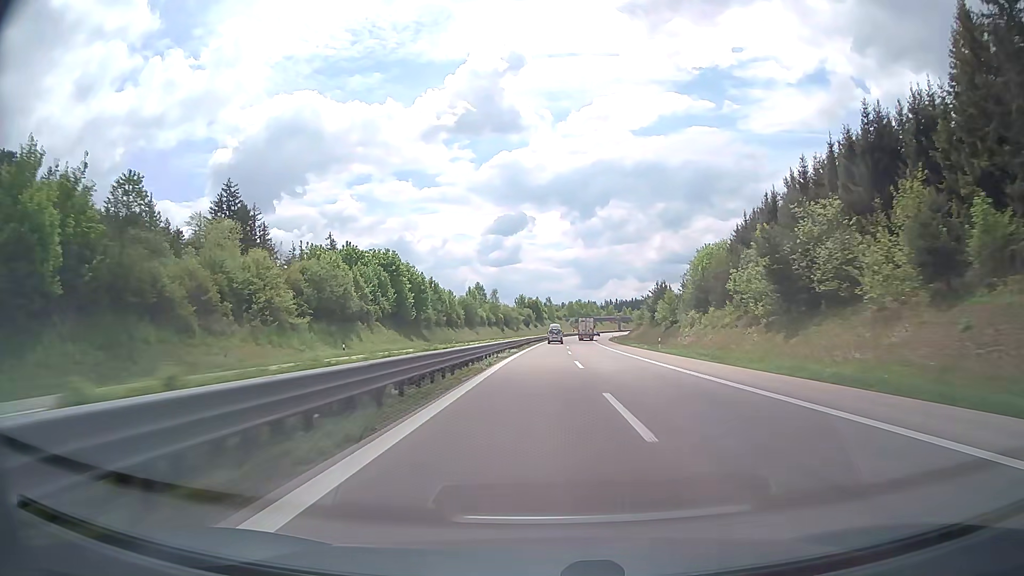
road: trunk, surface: asphalt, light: Day
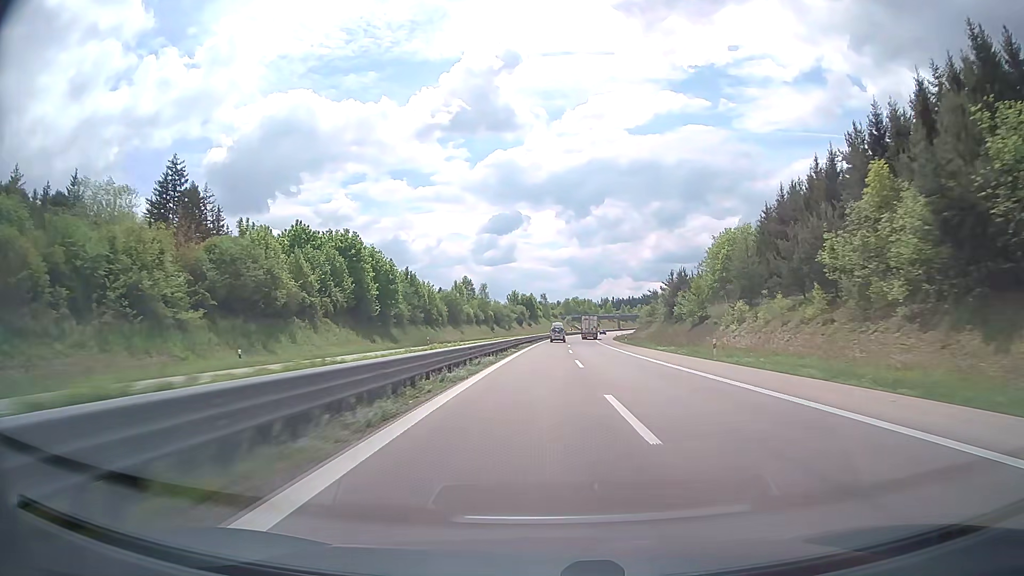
(+0.1, +18.5) m; 0°
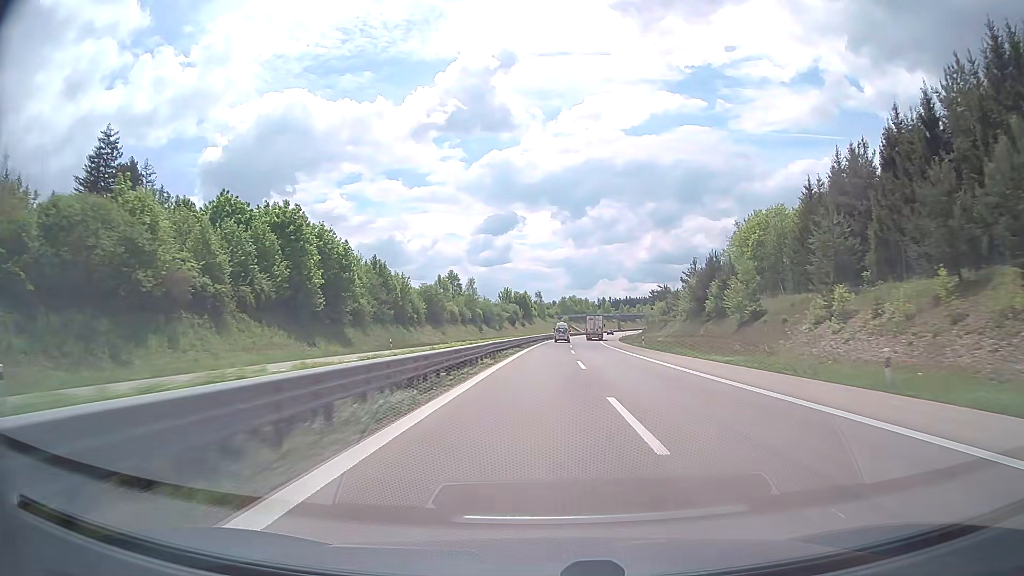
(0.0, +18.5) m; 0°
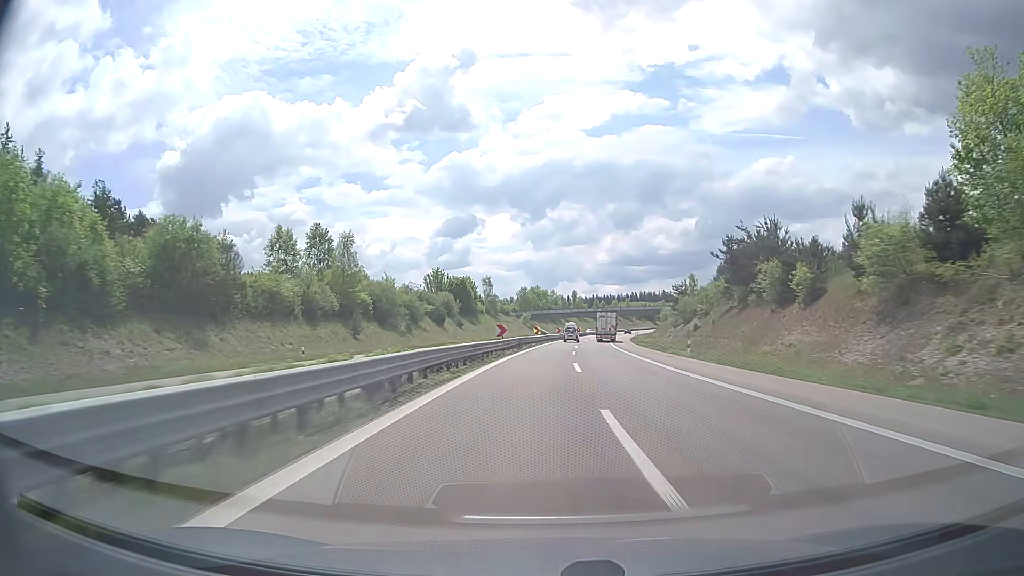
(+2.0, +74.4) m; +3°
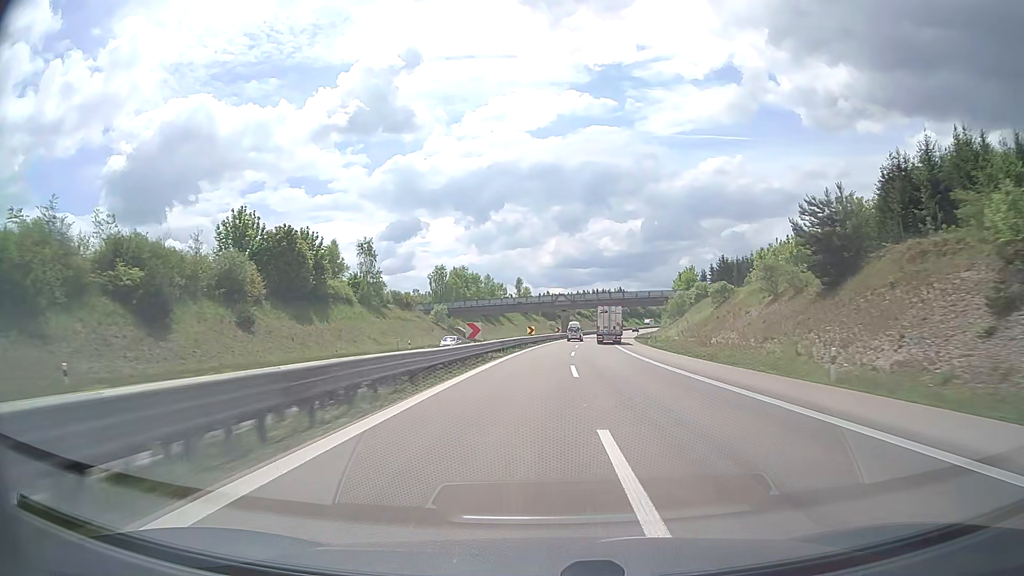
(+3.1, +74.7) m; +5°
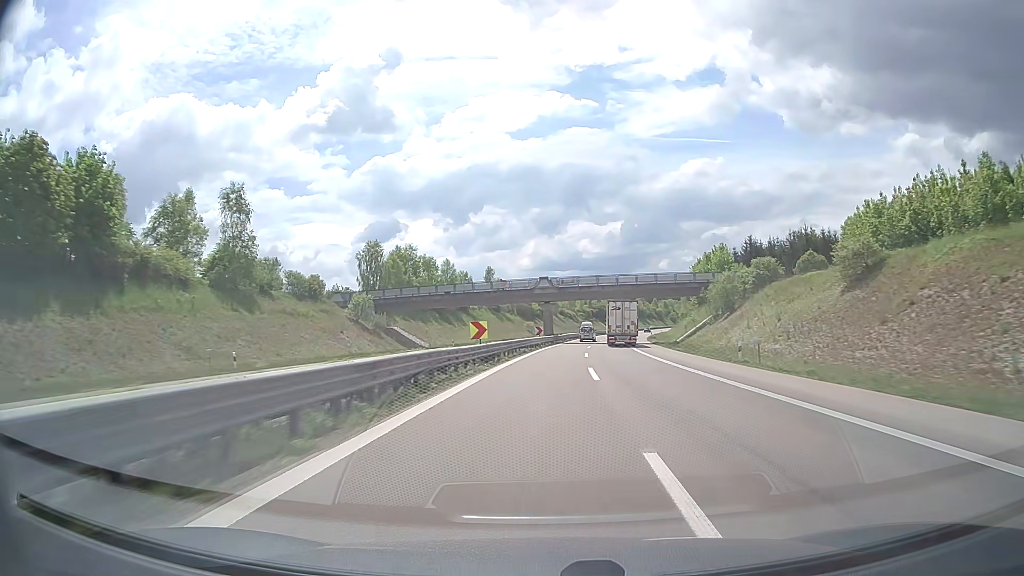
(+0.5, +37.7) m; +2°
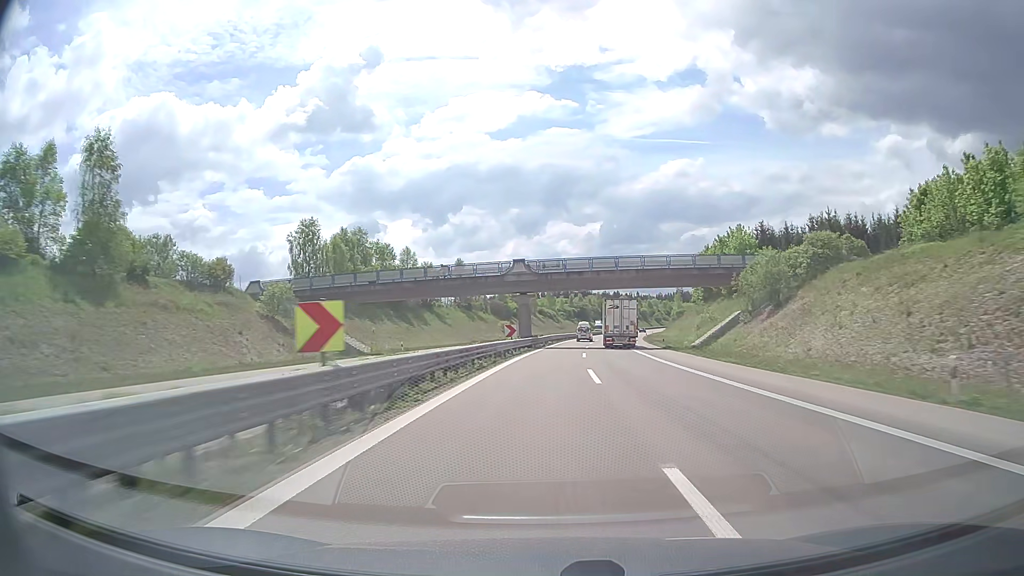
(+0.2, +18.9) m; +2°
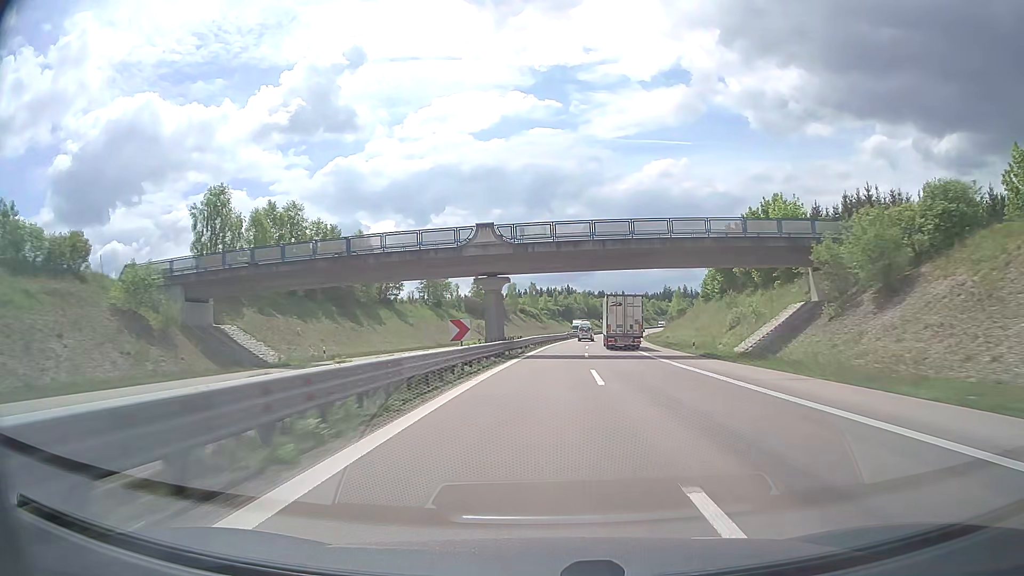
(+0.3, +19.0) m; +2°
